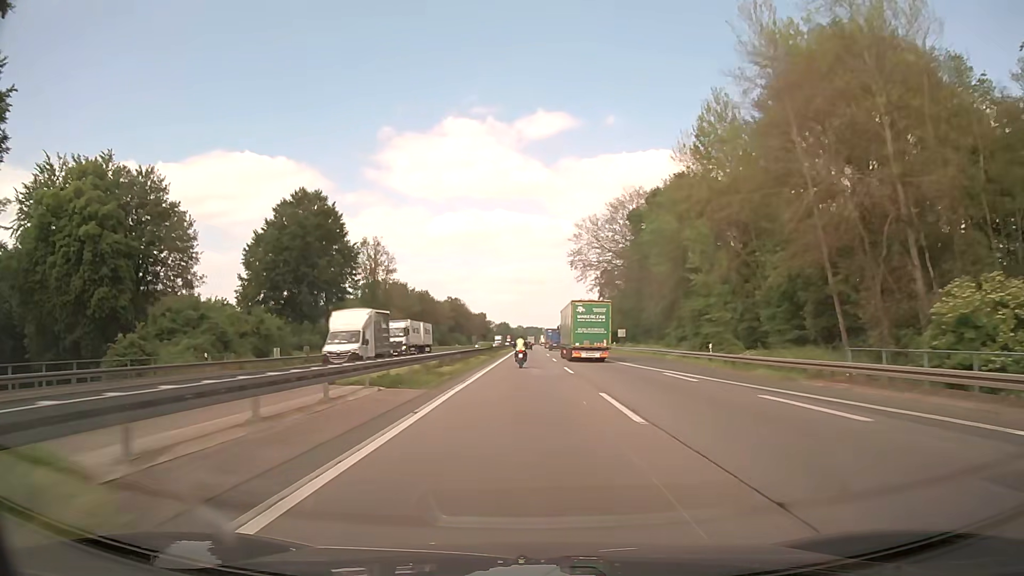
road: motorway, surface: asphalt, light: Day
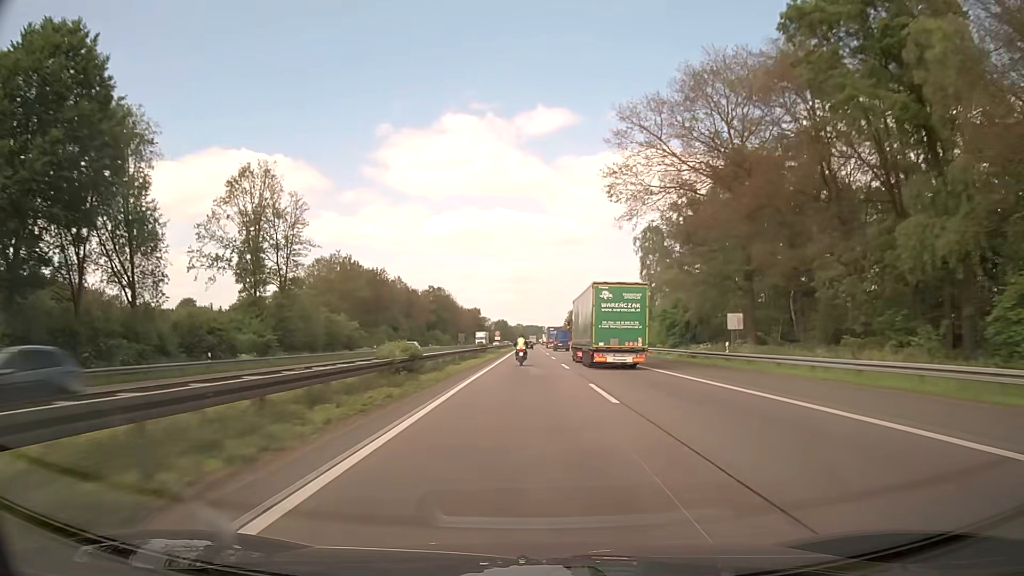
(+0.2, +50.7) m; 0°
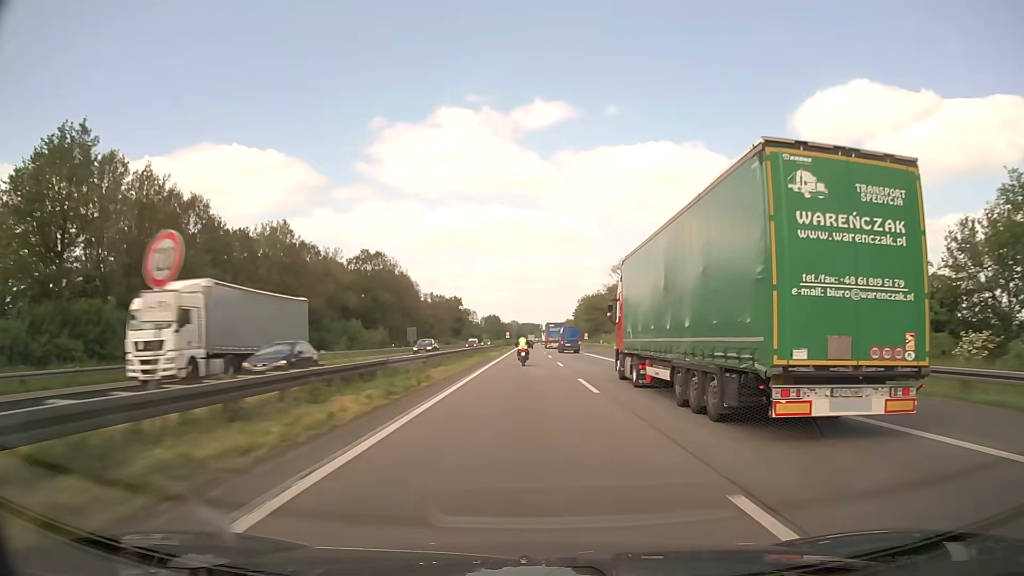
(+0.1, +87.3) m; 0°
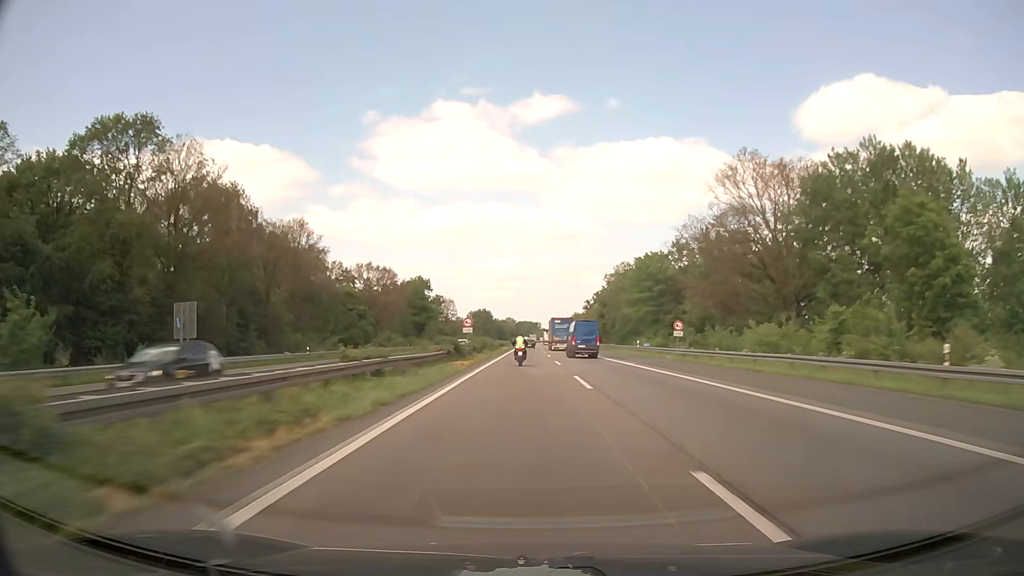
(+0.3, +88.8) m; 0°
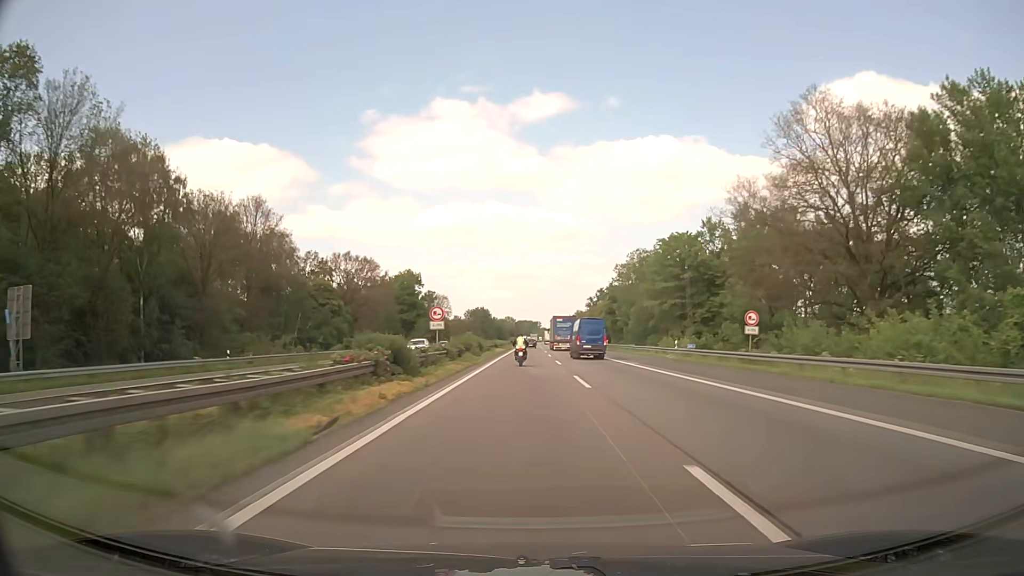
(0.0, +17.7) m; 0°
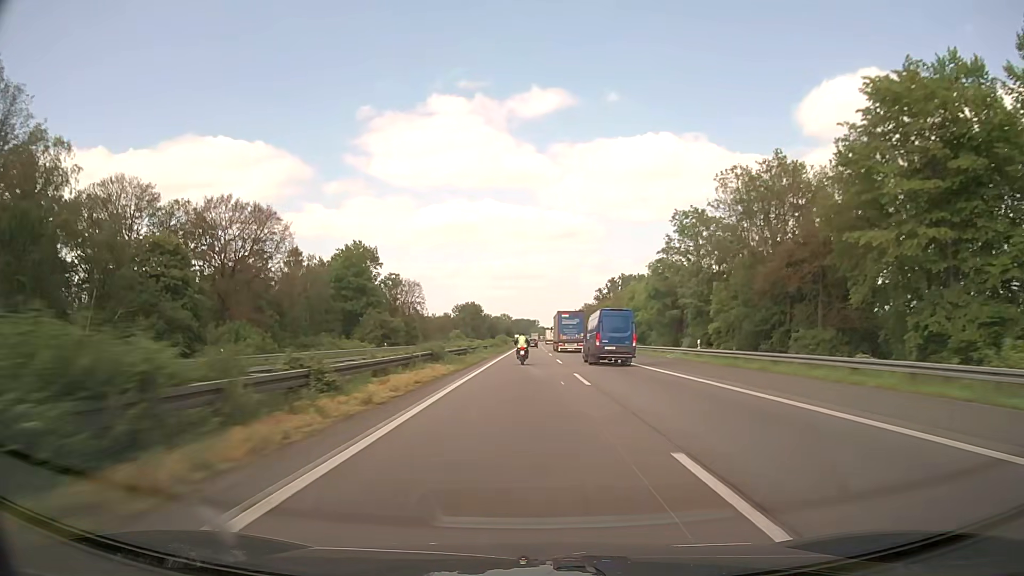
(+0.1, +53.0) m; 0°
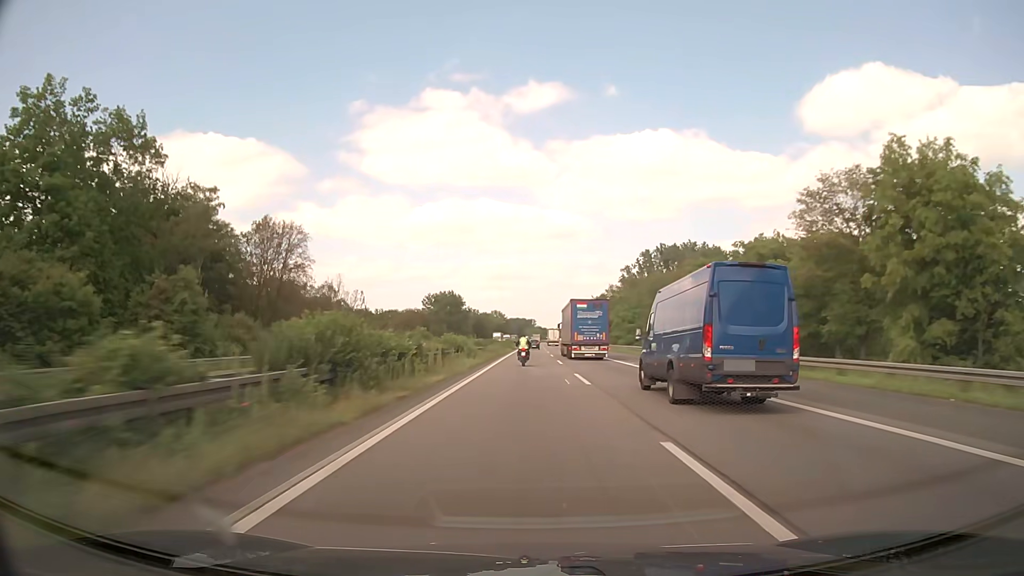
(+0.3, +89.0) m; 0°
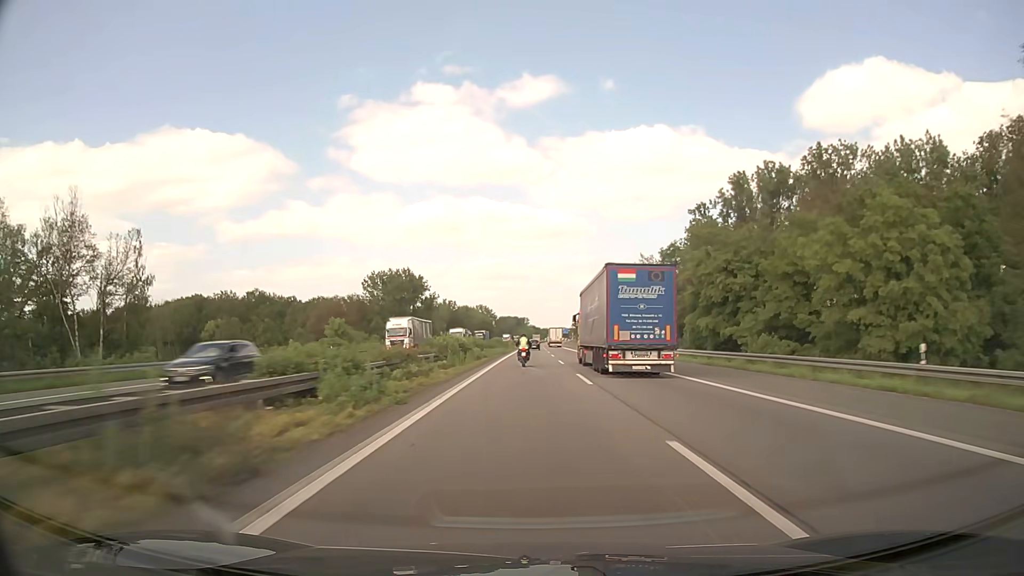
(+0.6, +89.9) m; +1°
(0, +10) (0, +20) (0, +30) (0, +40) (0, +50) (0, +60) (0, +70) (0, +80) (+1, +90) (+1, +100) m
